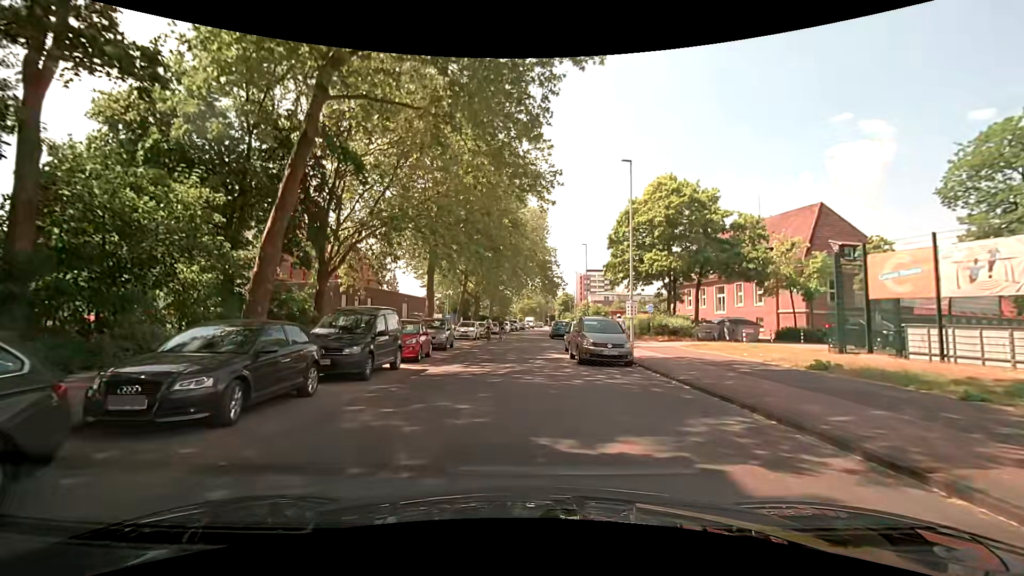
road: unclassified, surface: asphalt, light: Day
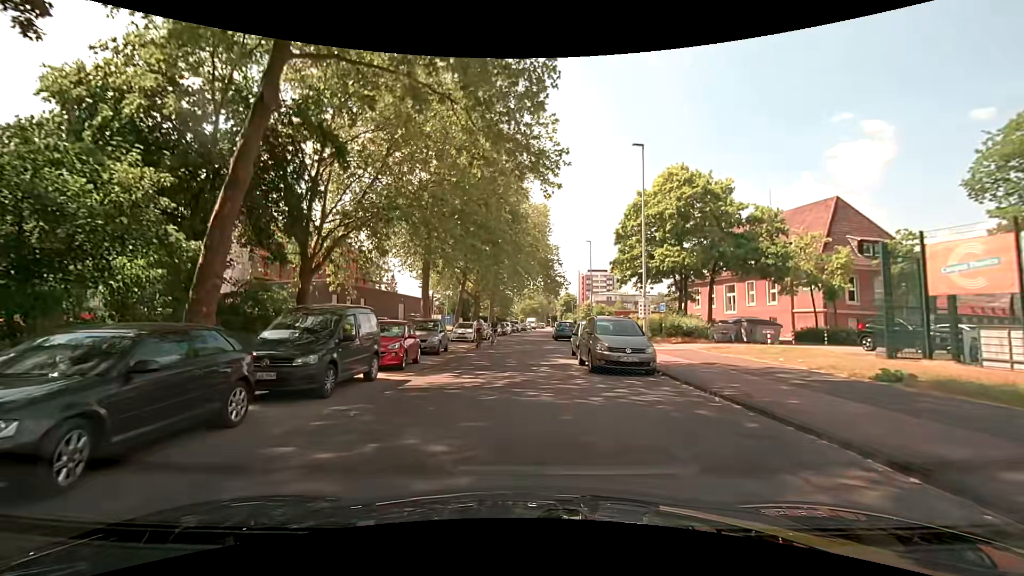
(0.0, +2.6) m; 0°
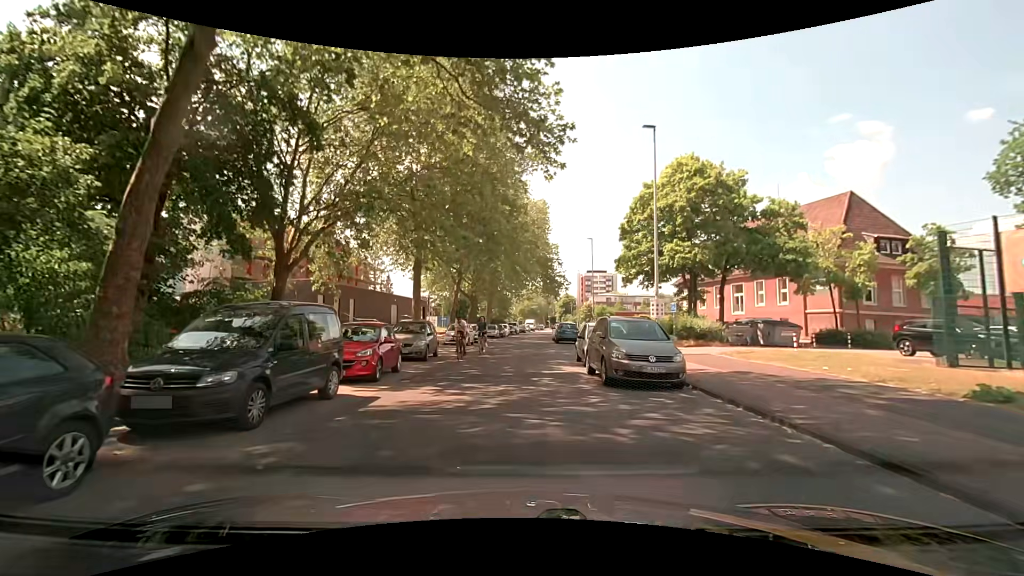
(0.0, +2.6) m; -1°
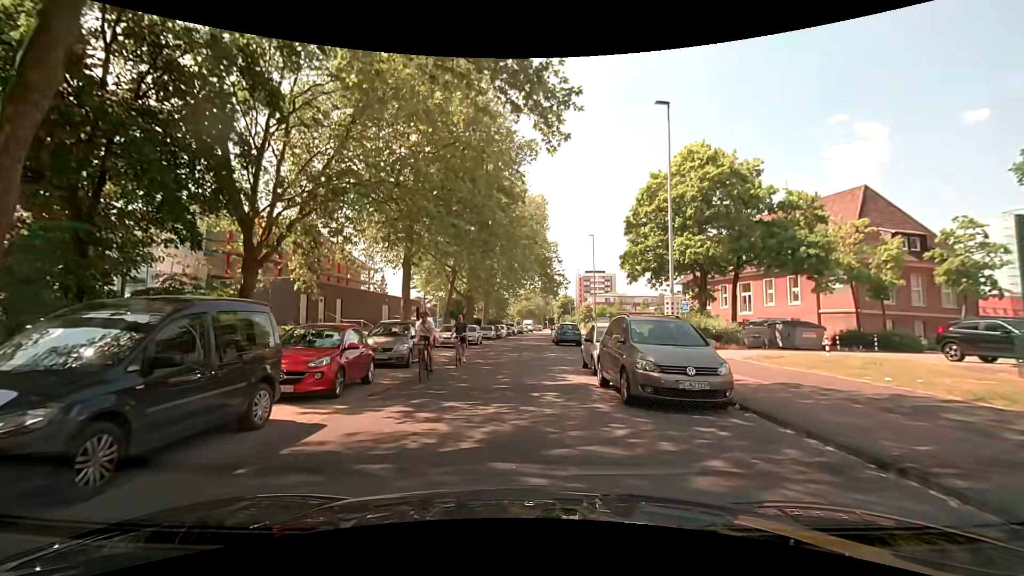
(0.0, +2.6) m; +1°
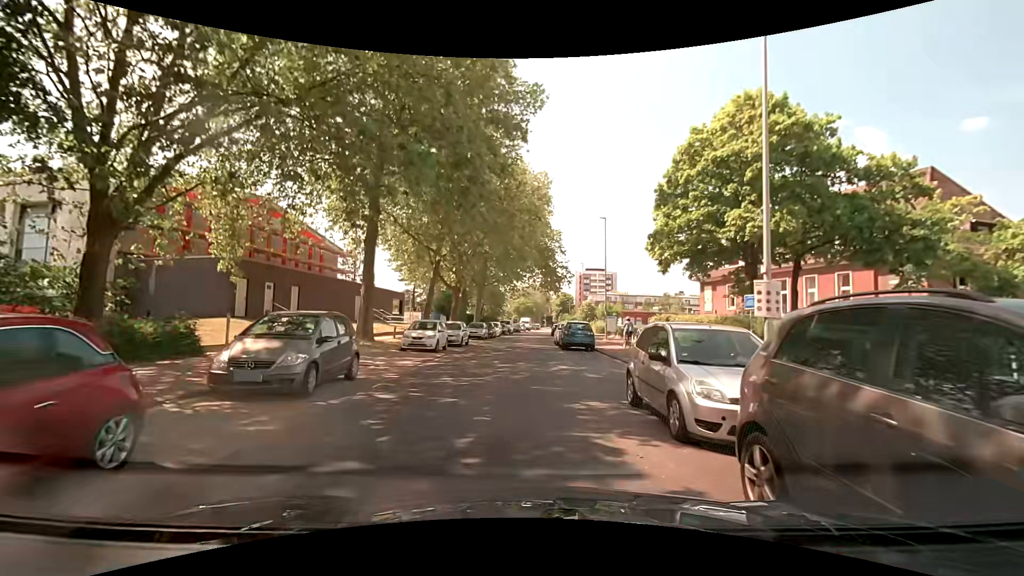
(0.0, +7.8) m; -2°
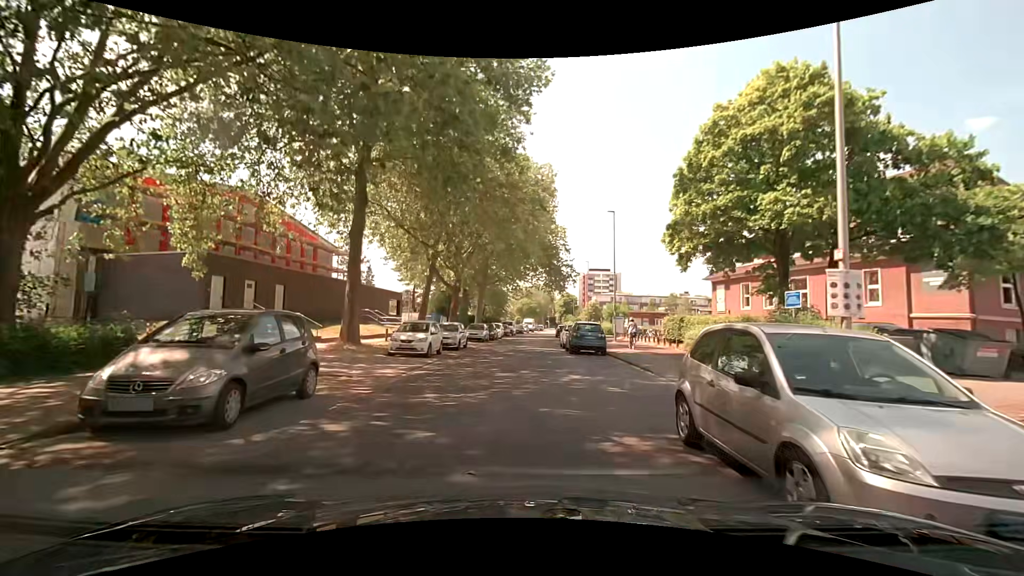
(+0.1, +2.7) m; +2°
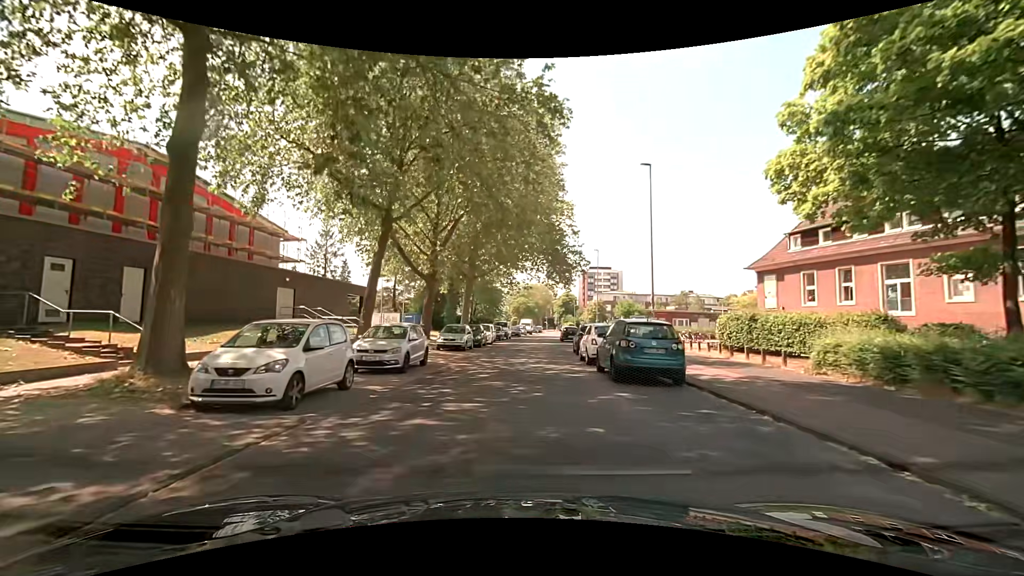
(-0.1, +11.9) m; +2°
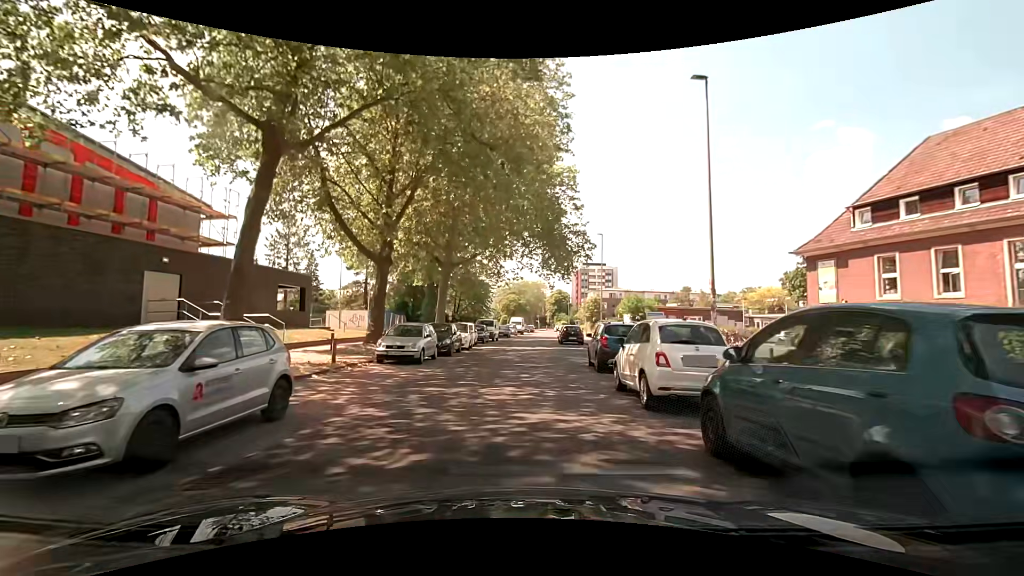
(-0.1, +9.8) m; +1°
(0, +10) (0, +20) (0, +30) (0, +40) (0, +50) (+1, +60) (+1, +70) (+2, +80) (+2, +90) (+3, +100) m
